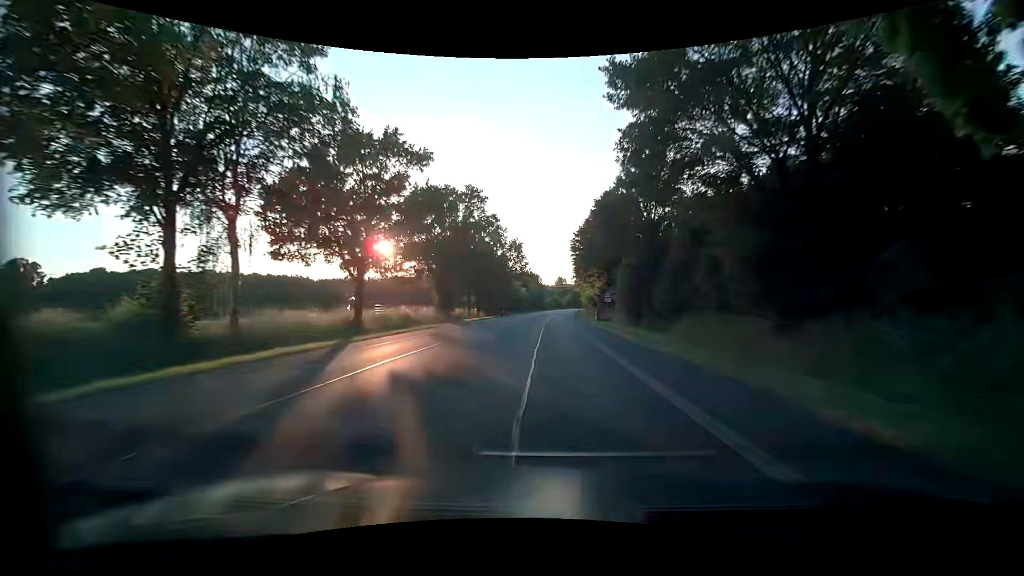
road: primary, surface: asphalt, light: Day
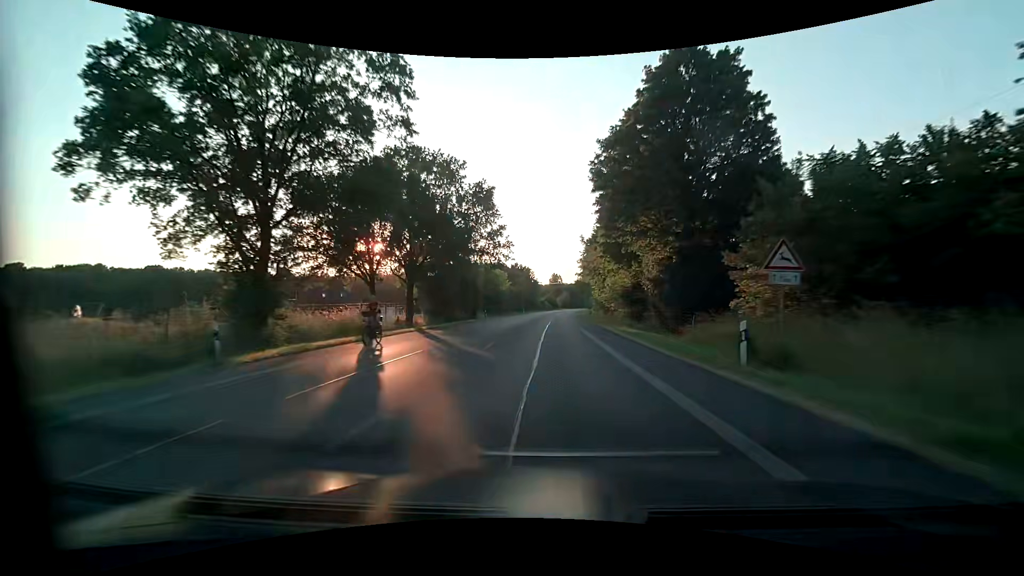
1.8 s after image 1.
(+0.2, +34.9) m; +1°
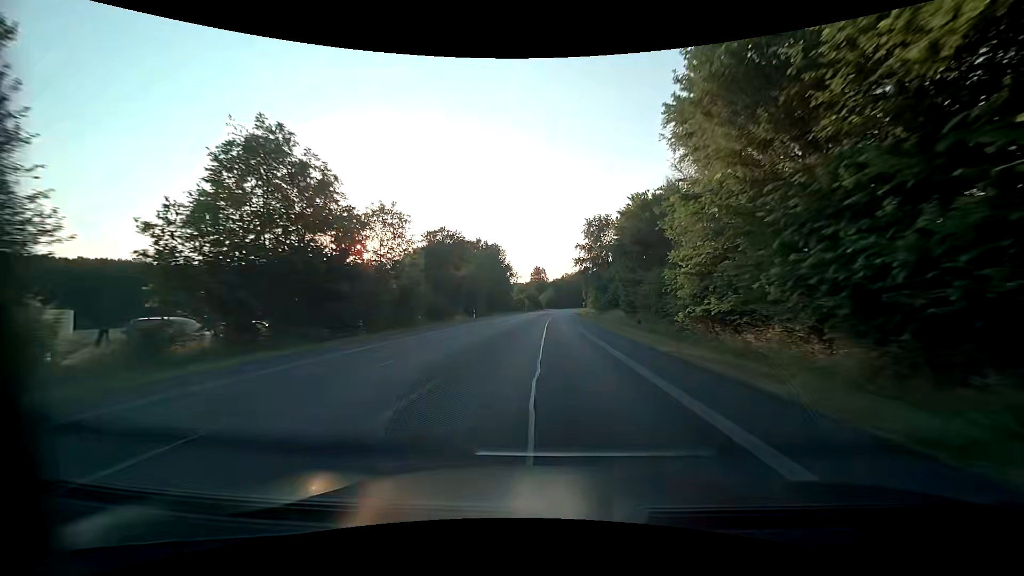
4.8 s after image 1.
(+1.0, +58.1) m; +2°
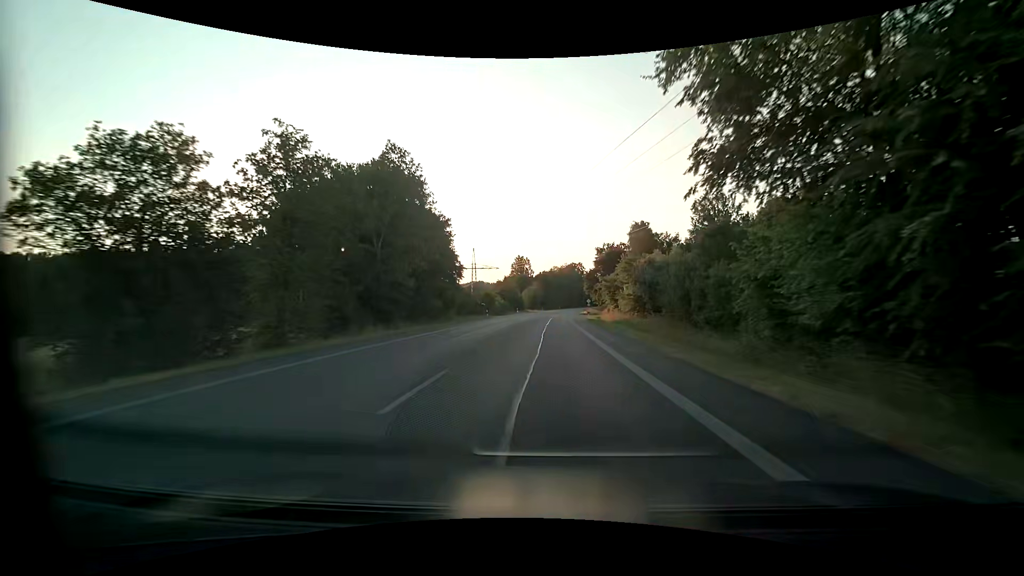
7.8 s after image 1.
(+0.8, +58.1) m; +2°
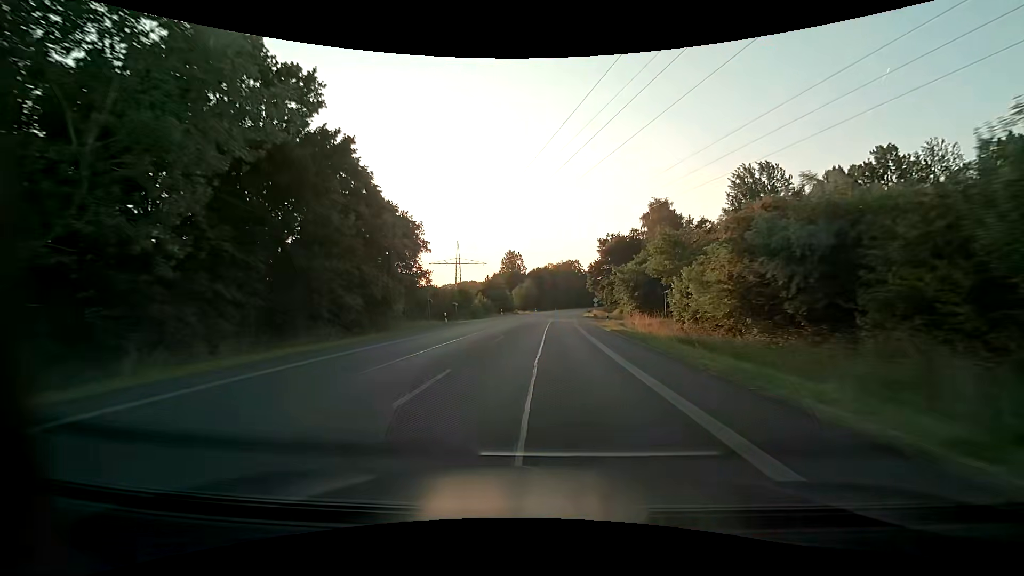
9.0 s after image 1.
(0.0, +23.3) m; +1°
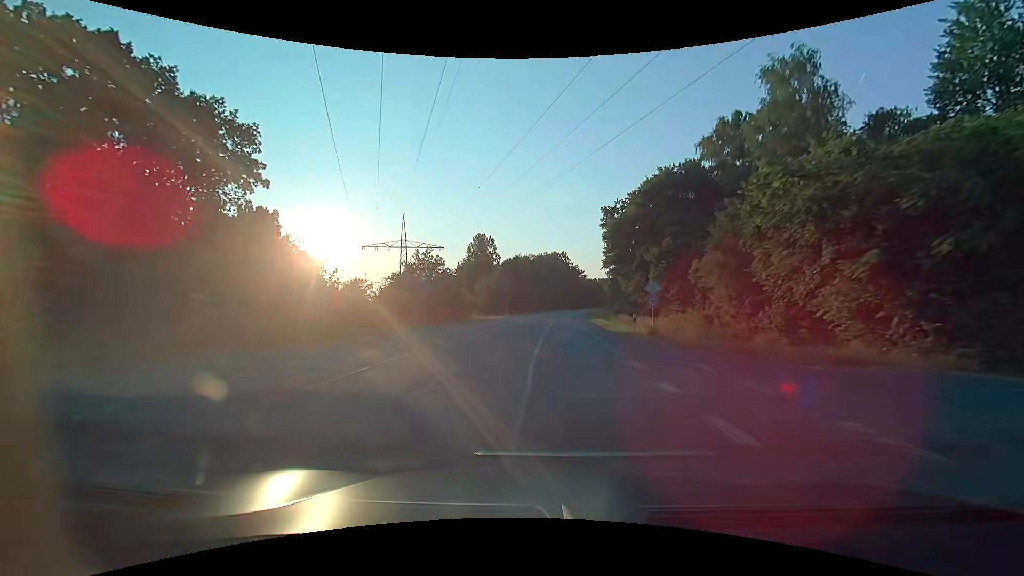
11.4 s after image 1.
(+0.7, +46.6) m; +2°
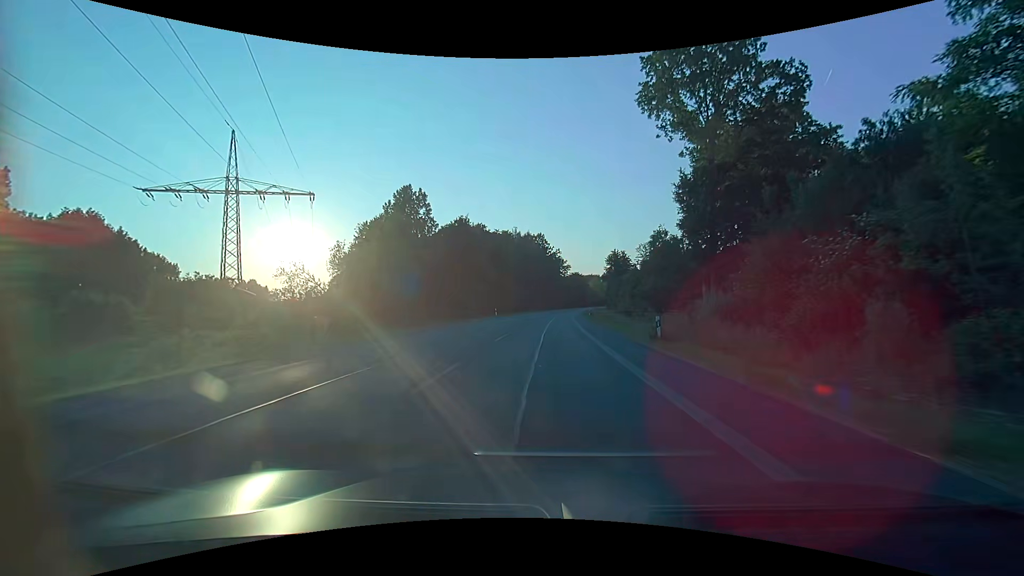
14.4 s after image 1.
(+1.5, +58.1) m; +3°
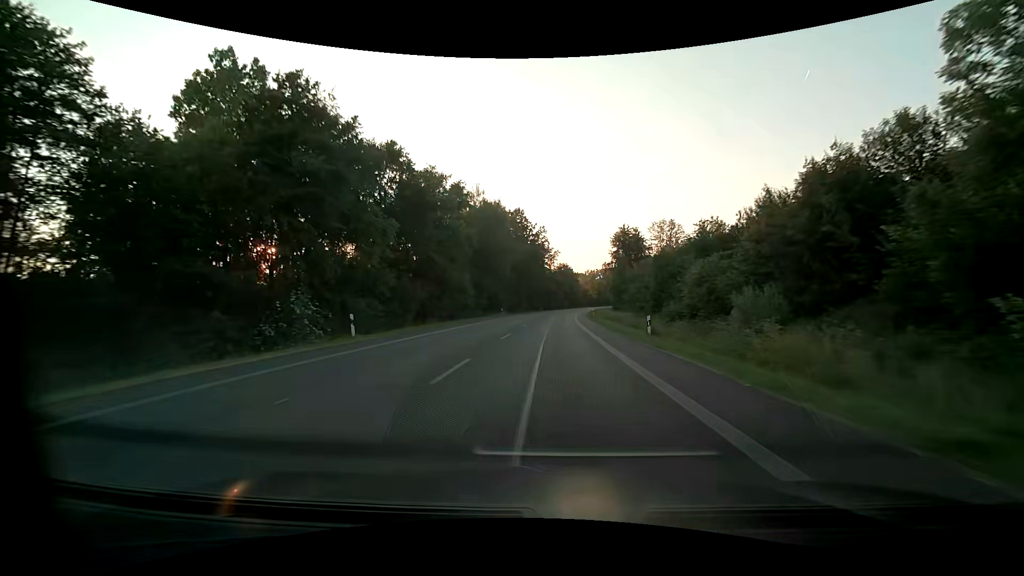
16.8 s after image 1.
(+0.8, +46.4) m; +2°
(0, +10) (0, +20) (0, +30) (+1, +40) (+1, +50) (+2, +60) (+2, +70) (+3, +80) (+4, +90) (+5, +100) m
